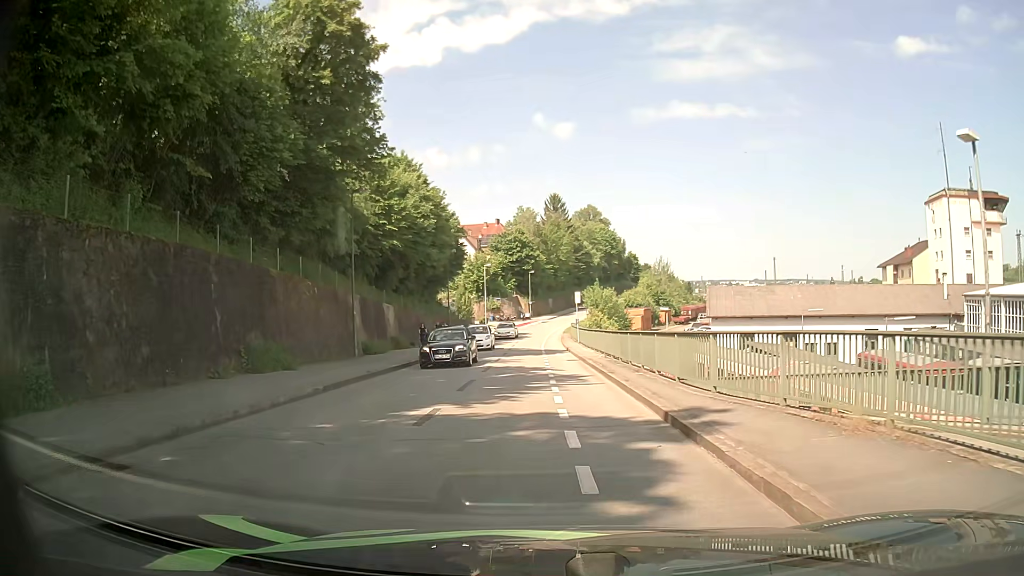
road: residential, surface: asphalt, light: Day
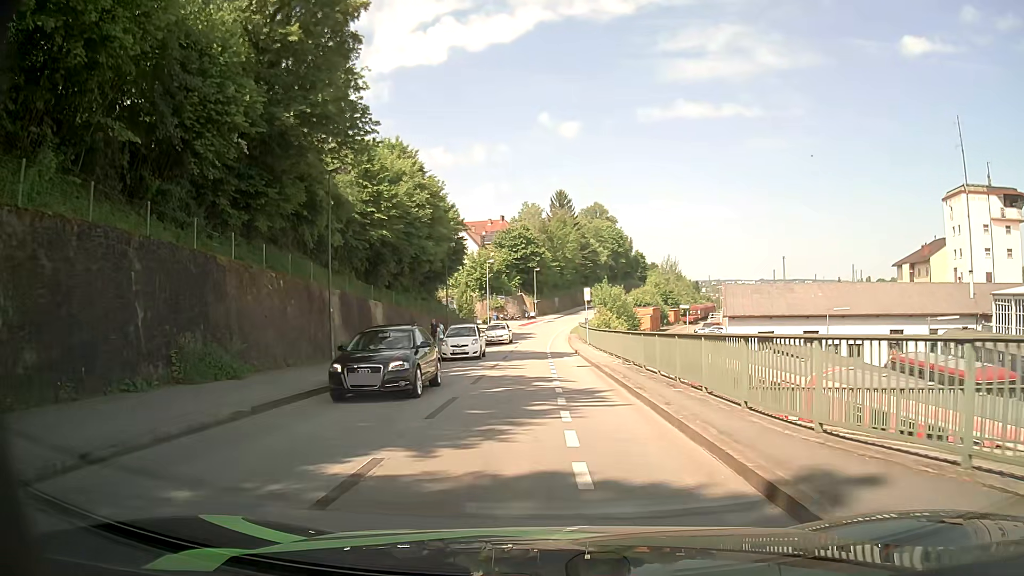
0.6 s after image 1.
(0.0, +4.3) m; -1°
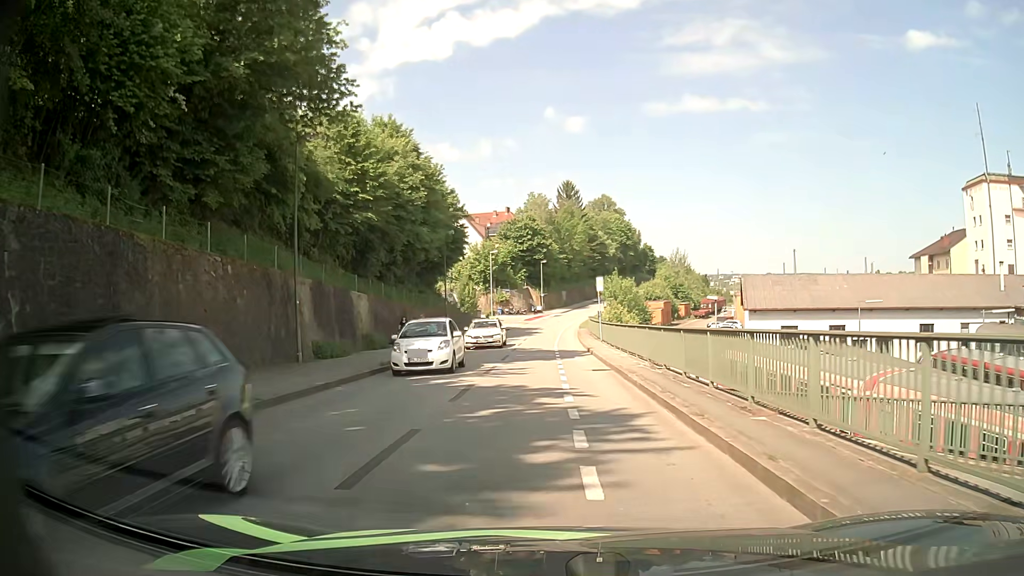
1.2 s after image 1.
(0.0, +4.6) m; 0°
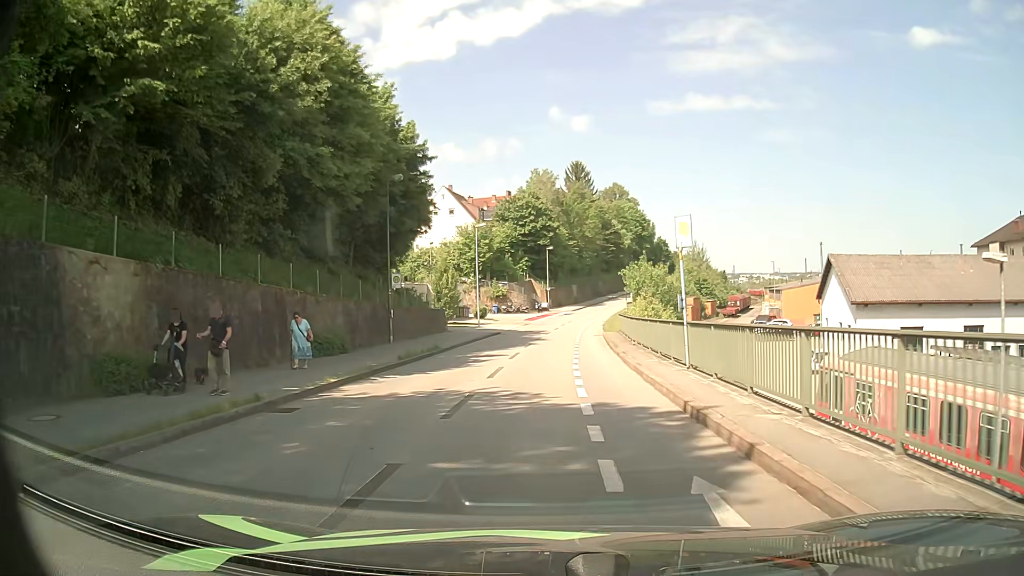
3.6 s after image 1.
(-0.1, +20.3) m; -1°
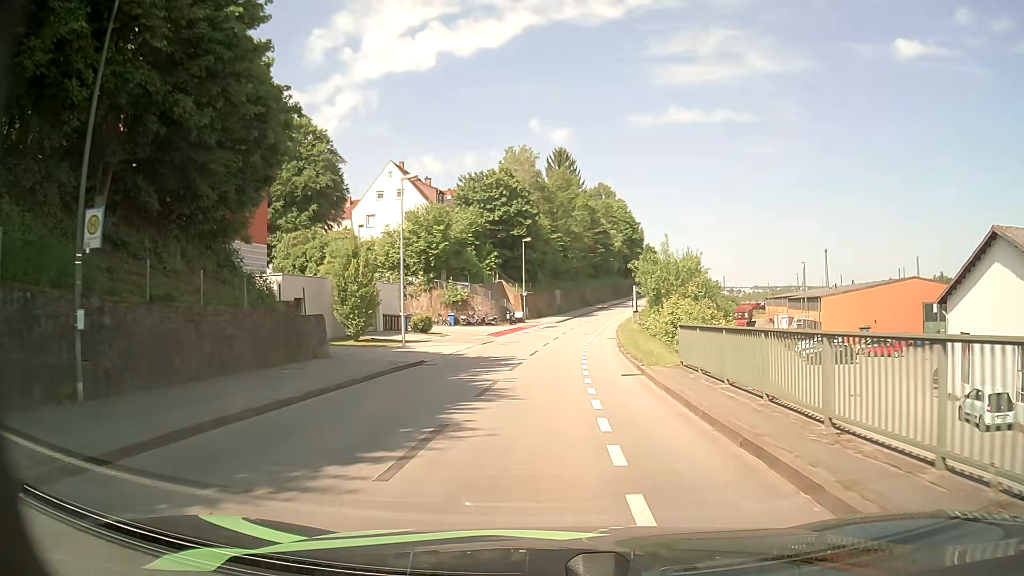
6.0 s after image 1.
(+0.1, +21.5) m; +2°
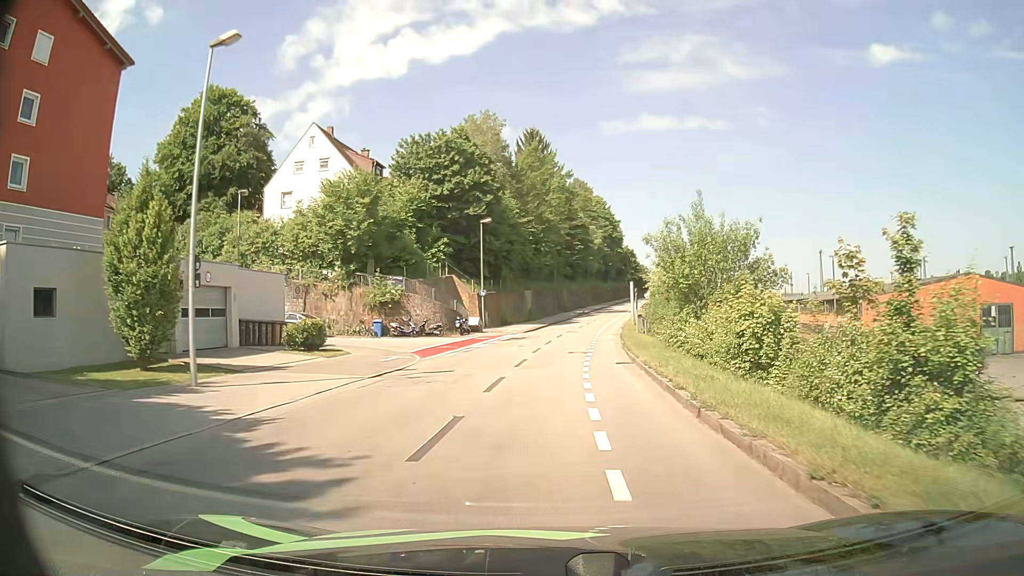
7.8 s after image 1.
(+0.3, +17.3) m; +1°
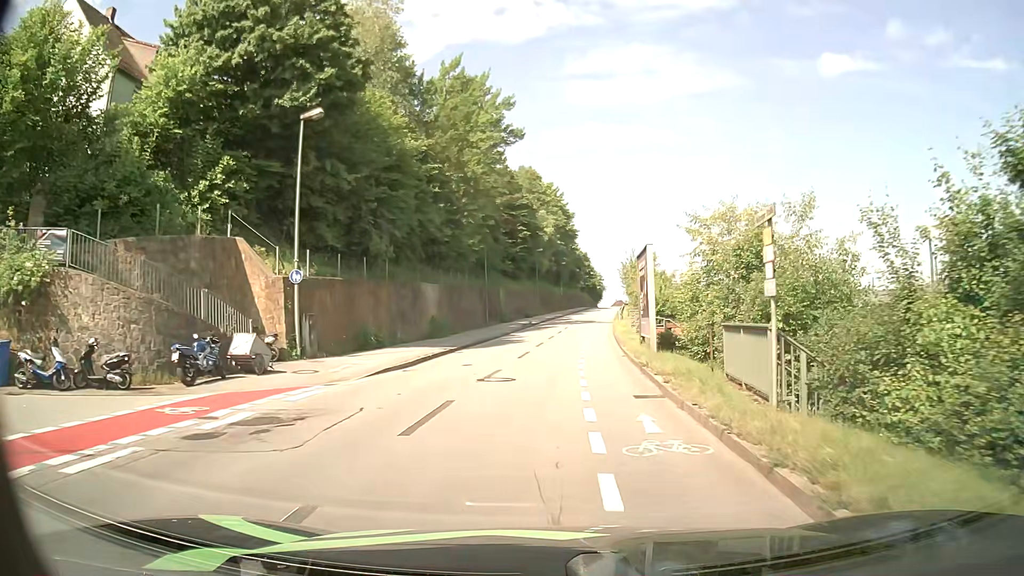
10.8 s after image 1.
(+1.7, +28.7) m; +5°
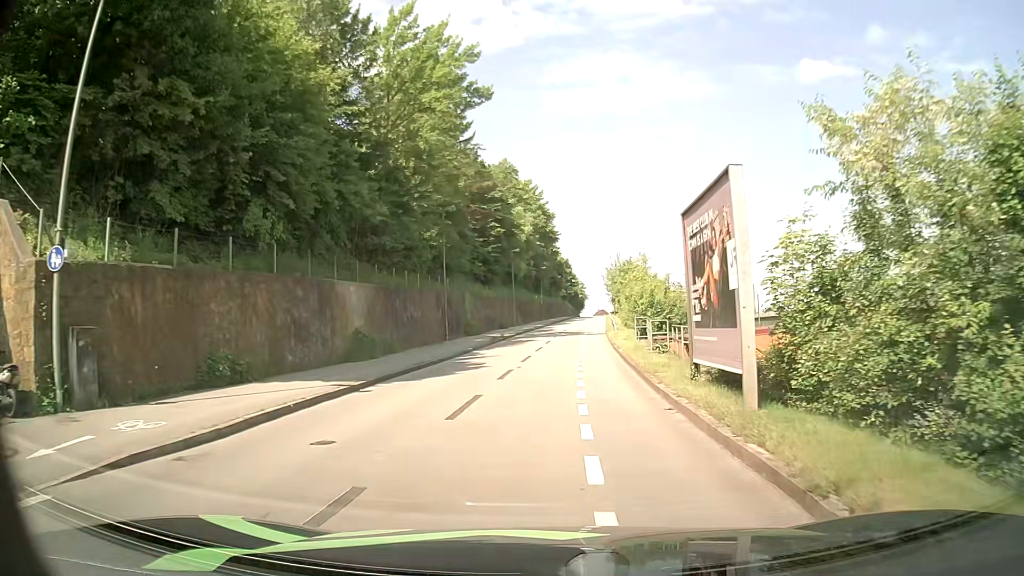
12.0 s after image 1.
(+0.2, +11.0) m; +2°
(0, +10) (0, +20) (+1, +30) (+1, +40) (+2, +50) (+3, +60) (+4, +70) (+5, +80) (+5, +90) (+6, +100) m
